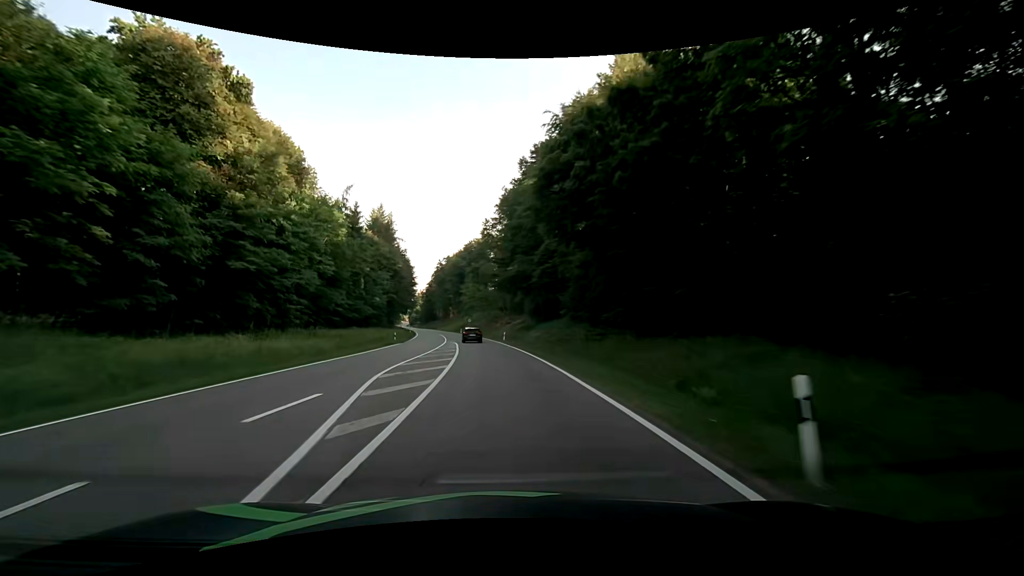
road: secondary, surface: asphalt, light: Day
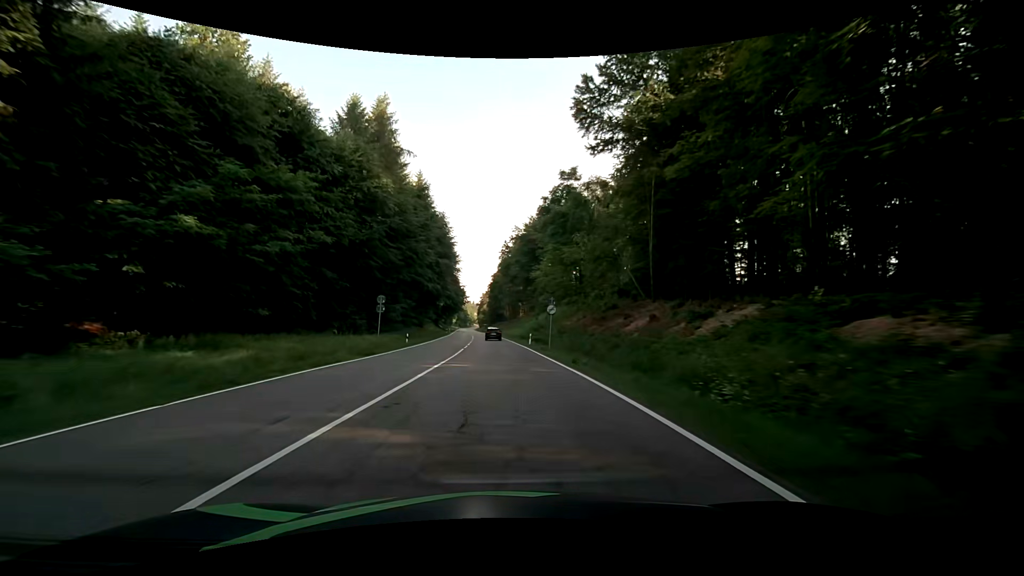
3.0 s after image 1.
(-4.8, +63.8) m; -8°
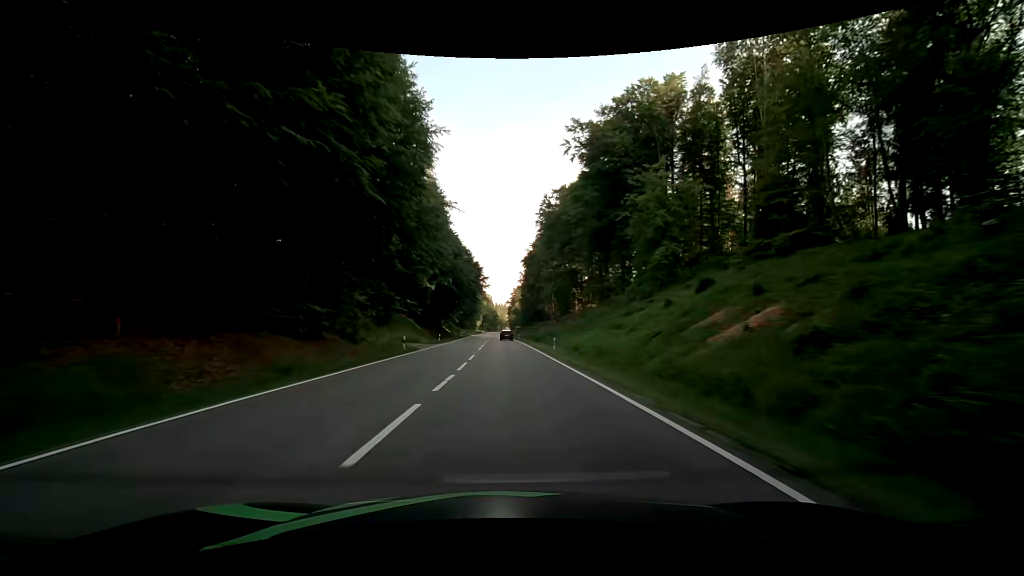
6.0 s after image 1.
(-2.7, +66.9) m; -4°
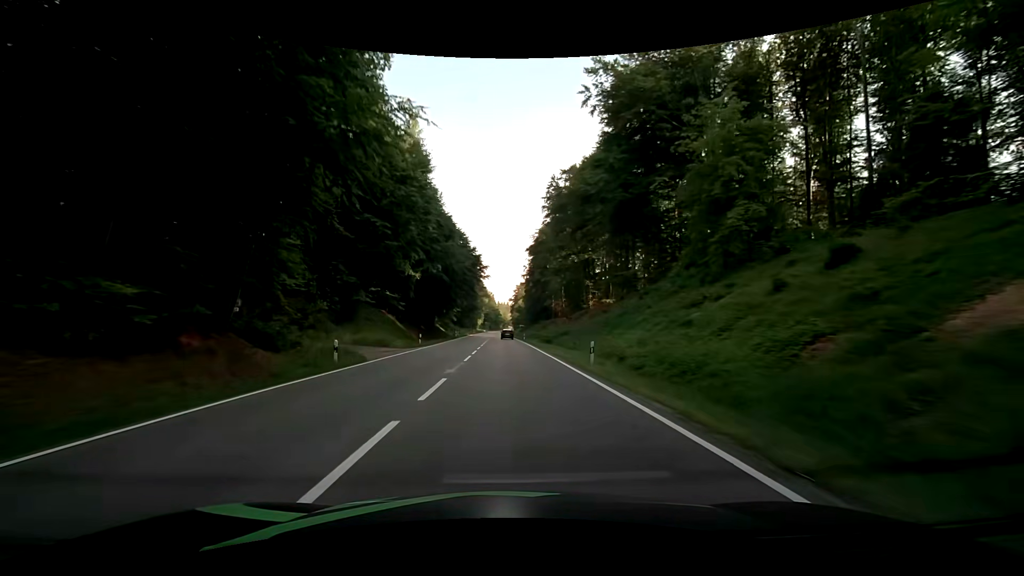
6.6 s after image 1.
(-0.1, +14.0) m; -1°
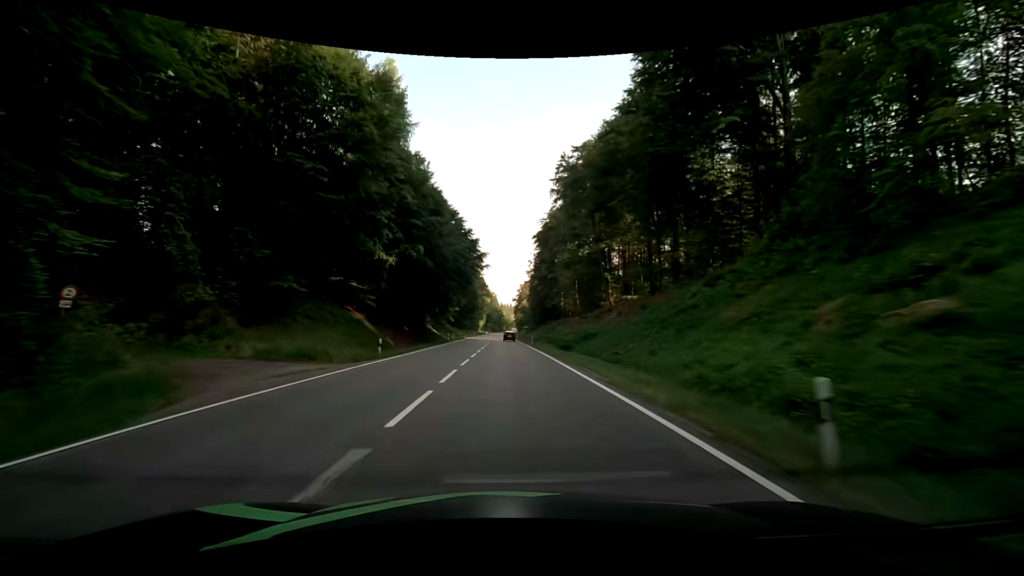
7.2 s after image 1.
(0.0, +14.2) m; 0°
(0, +10) (0, +20) (0, +30) (0, +40) (0, +50) (-1, +60) (-1, +70) (-1, +80) (-1, +90) (-1, +100) m
